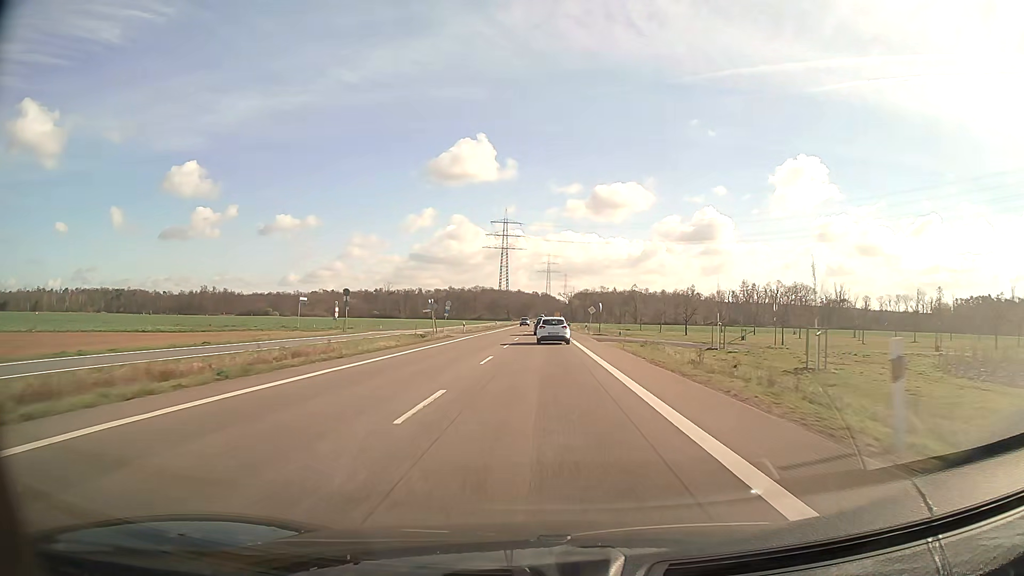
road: secondary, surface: asphalt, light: Day
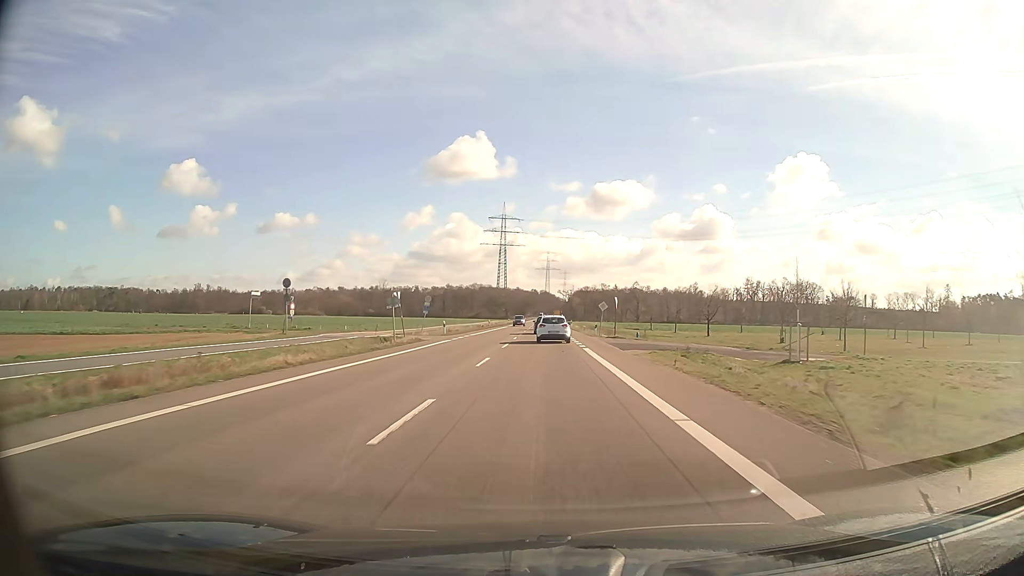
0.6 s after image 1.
(0.0, +12.7) m; 0°
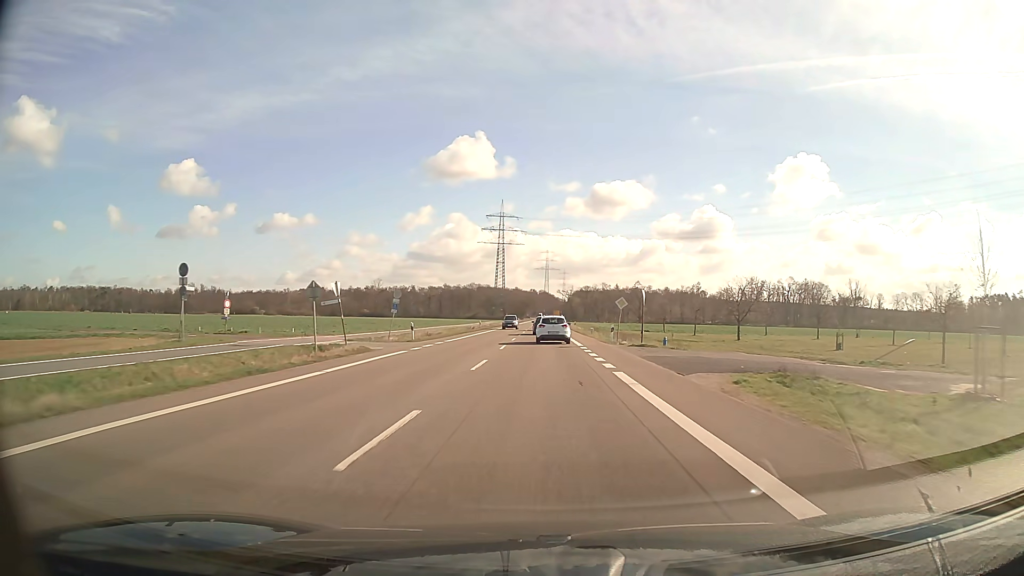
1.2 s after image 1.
(0.0, +12.6) m; 0°
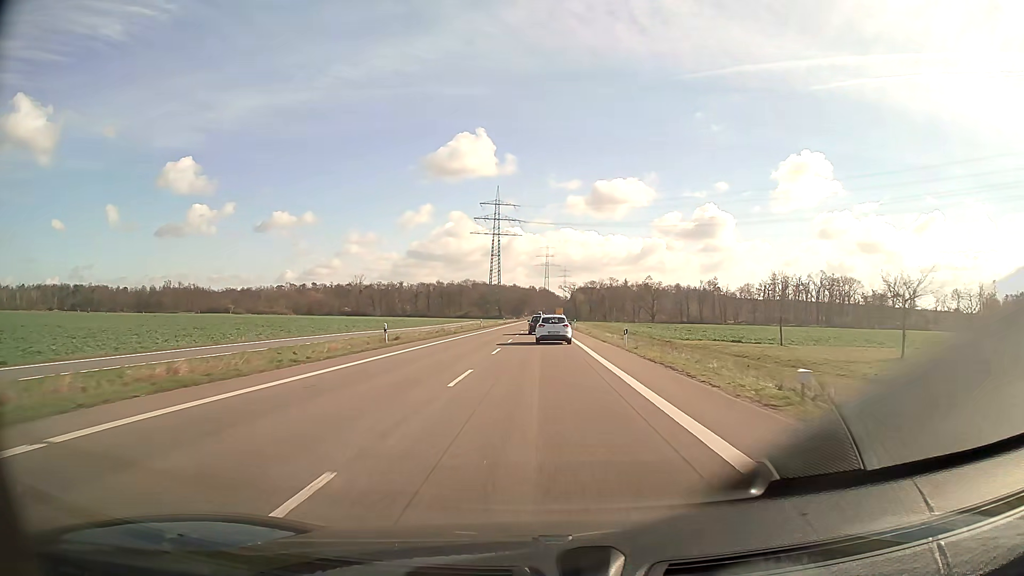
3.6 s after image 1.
(+0.1, +49.7) m; 0°
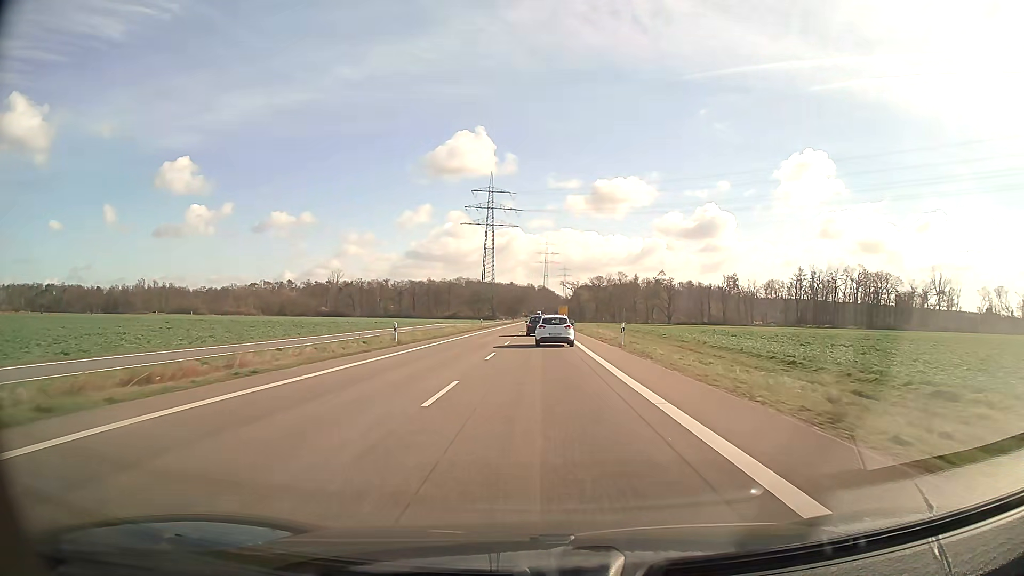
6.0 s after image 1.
(0.0, +48.4) m; 0°
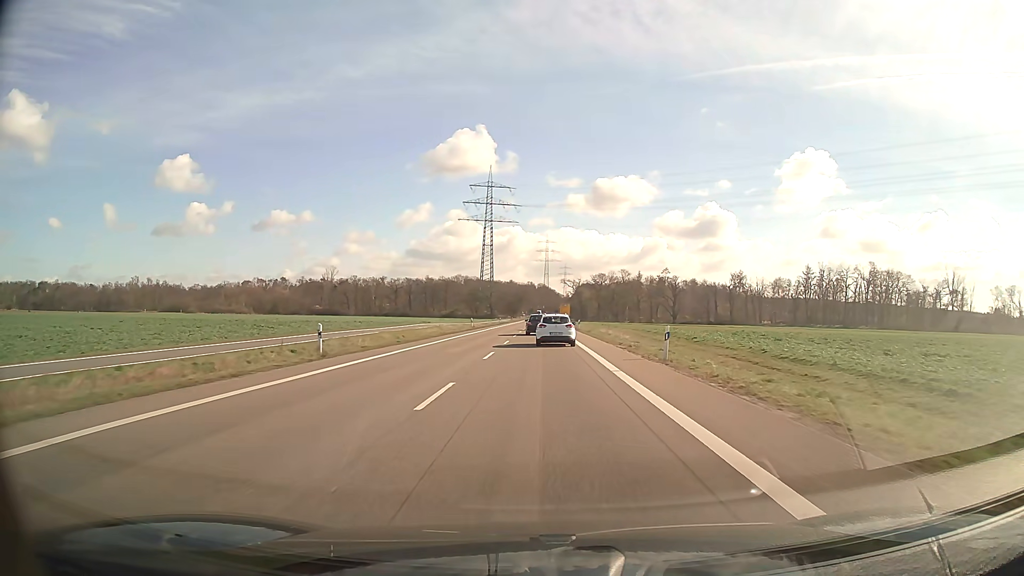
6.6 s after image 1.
(0.0, +11.9) m; 0°
